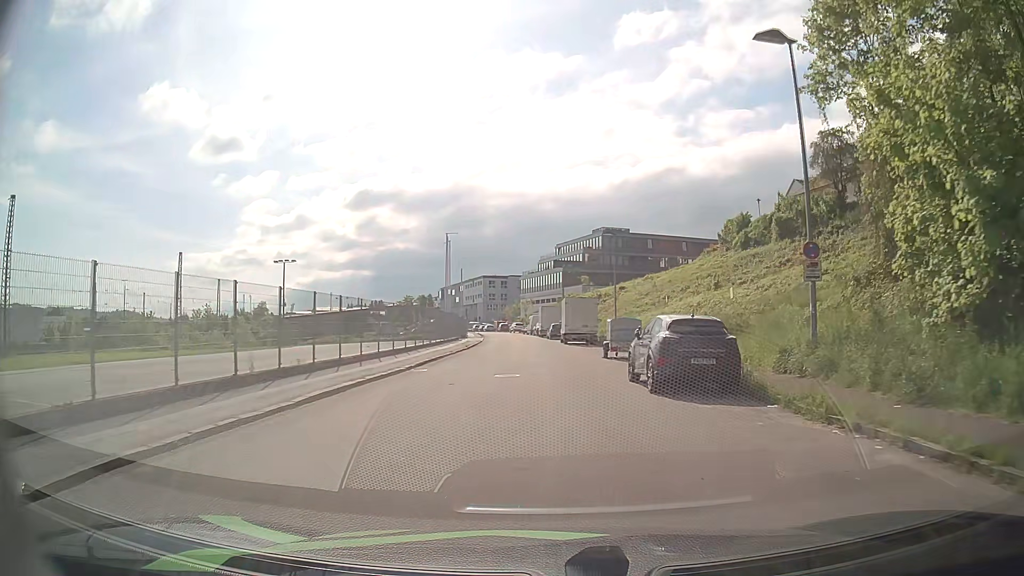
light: Day
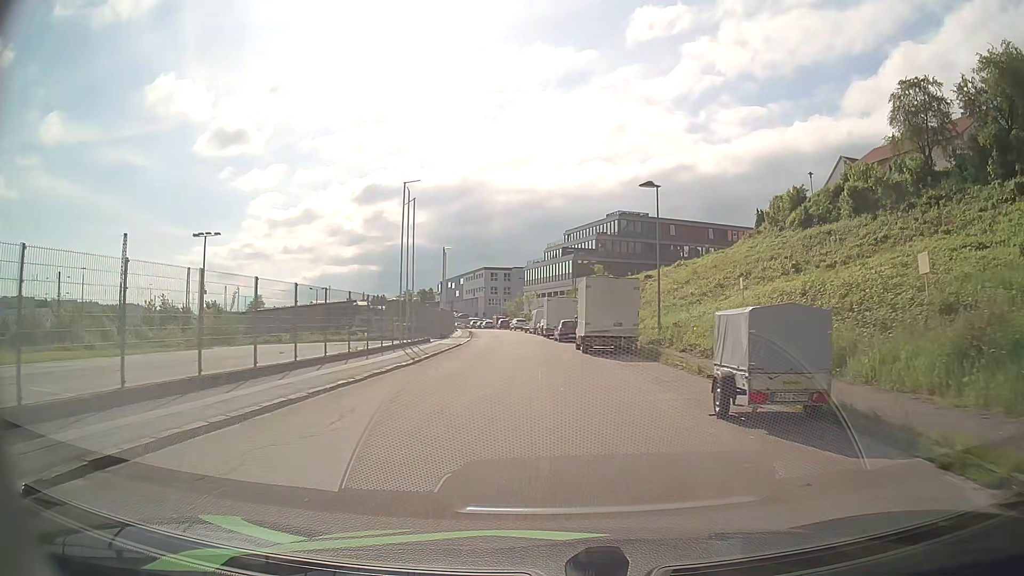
(0.0, +17.0) m; -1°
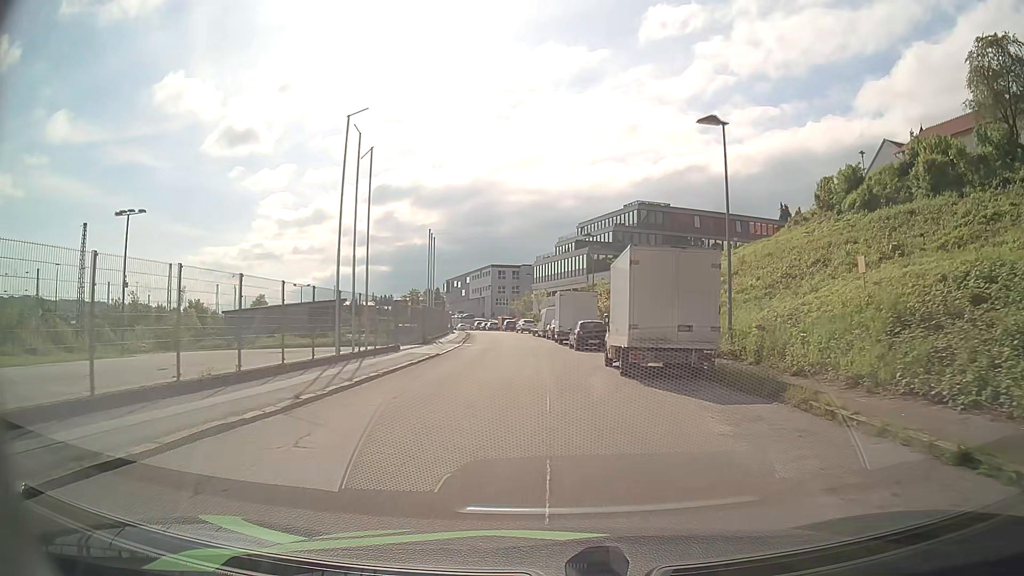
(+0.1, +11.3) m; 0°
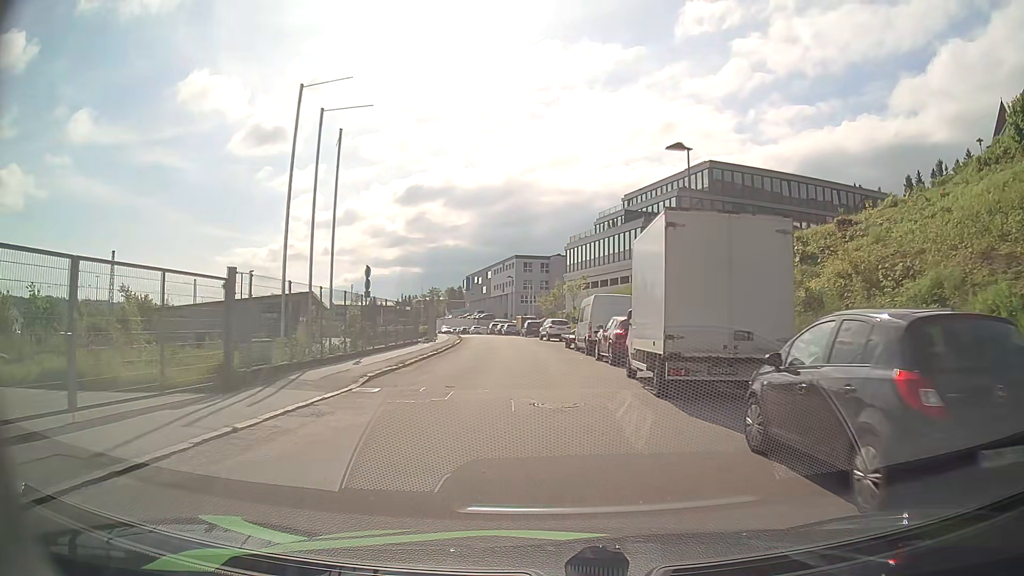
(-0.7, +28.2) m; -3°
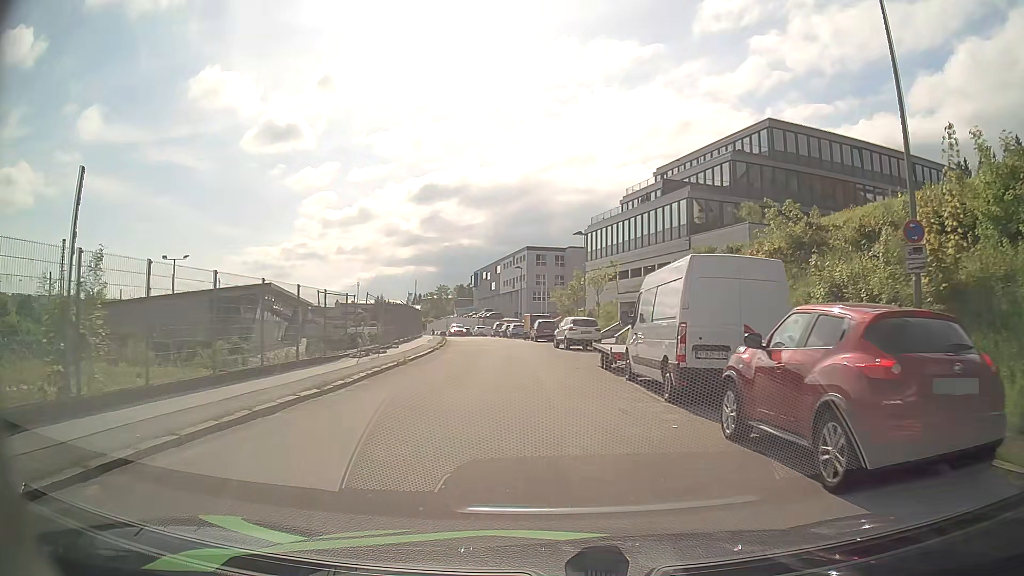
(-0.2, +16.0) m; 0°
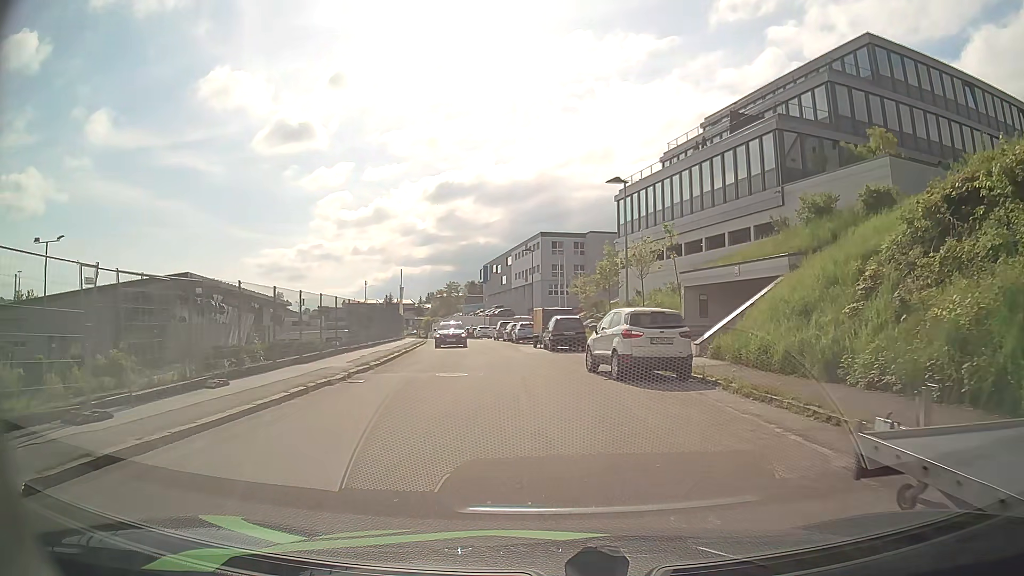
(-0.5, +17.9) m; -3°
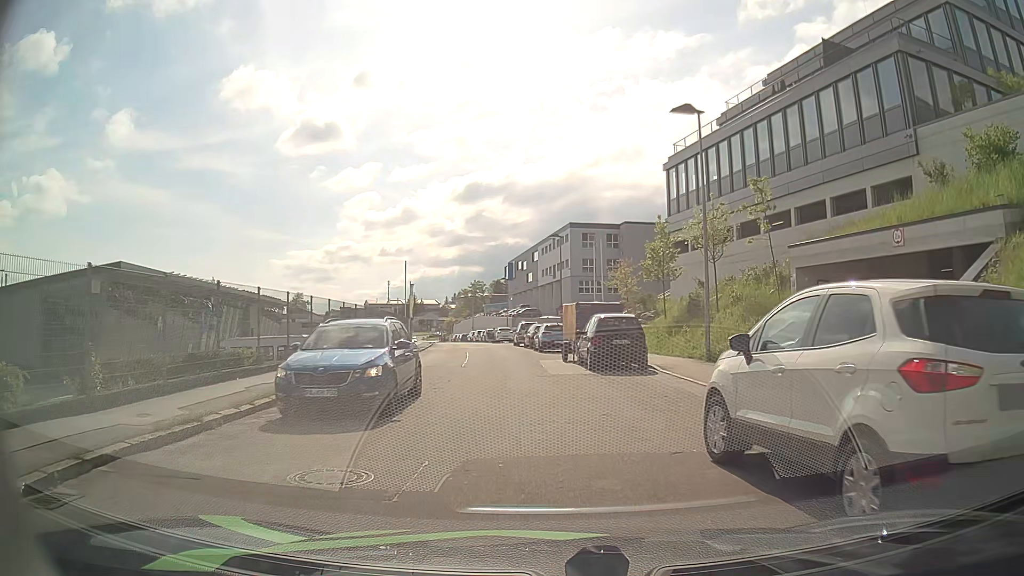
(-0.1, +11.1) m; -2°
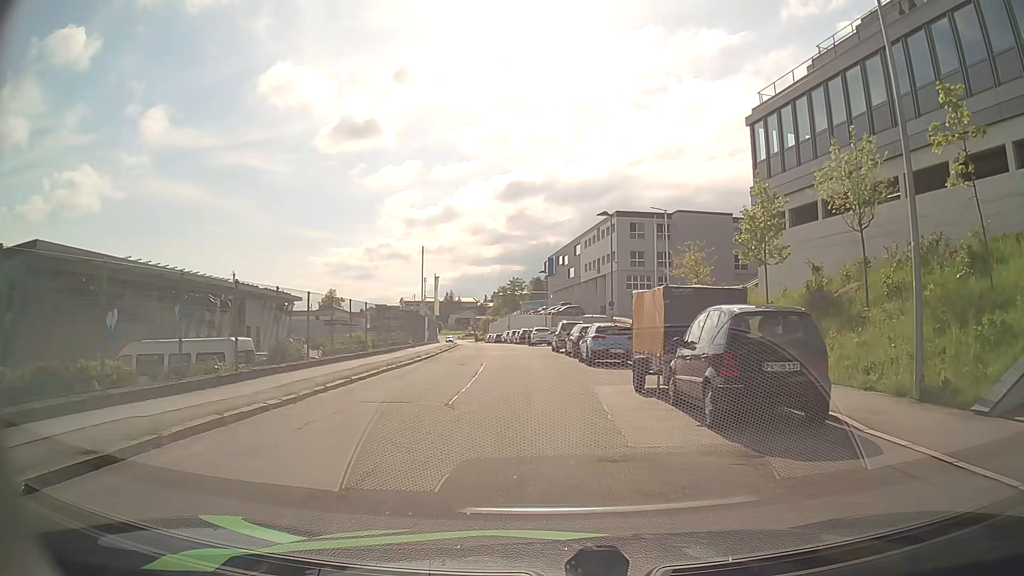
(-0.4, +10.4) m; -4°
(0, +10) (0, +20) (-1, +30) (-2, +40) (-3, +50) (-4, +60) (-5, +70) (-6, +80) (-8, +90) (-9, +99) m
